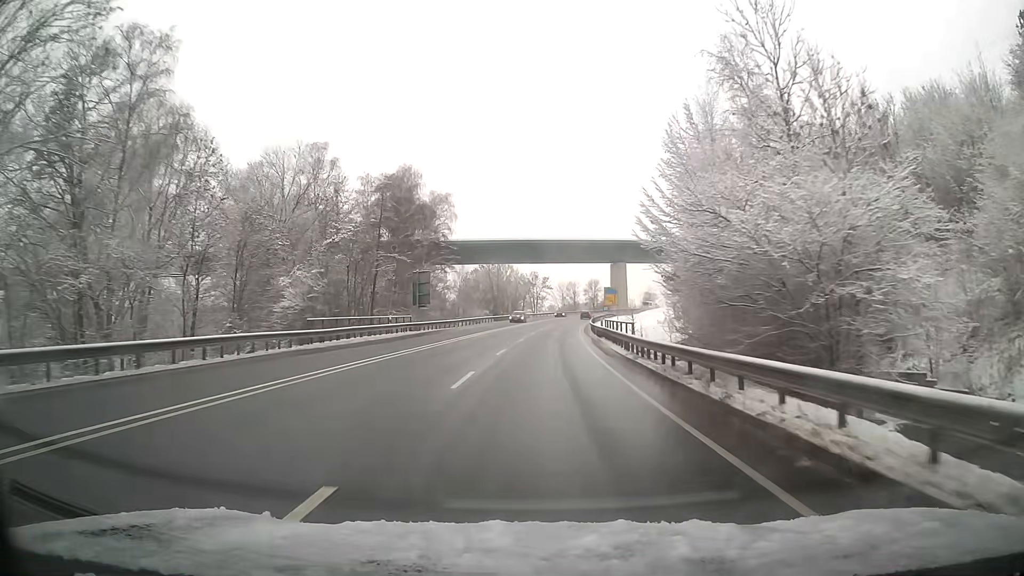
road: primary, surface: asphalt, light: Day
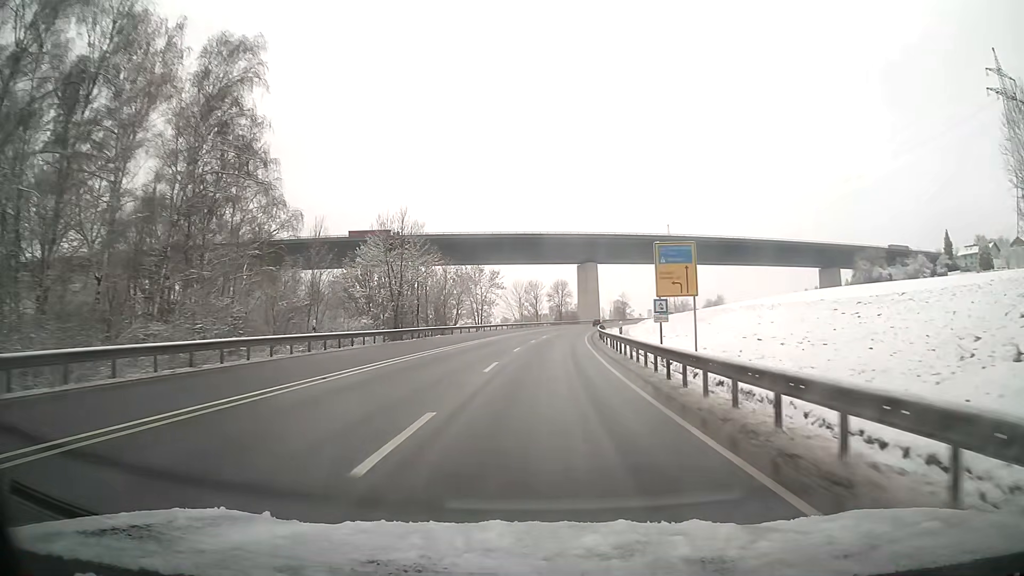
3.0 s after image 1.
(+1.7, +55.4) m; +4°
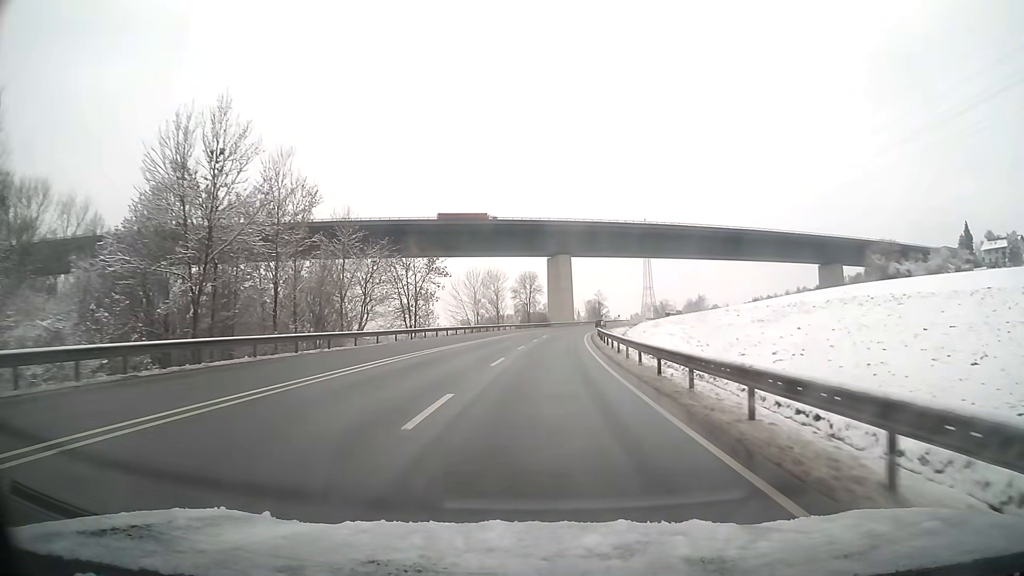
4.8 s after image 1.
(+0.8, +33.6) m; +3°
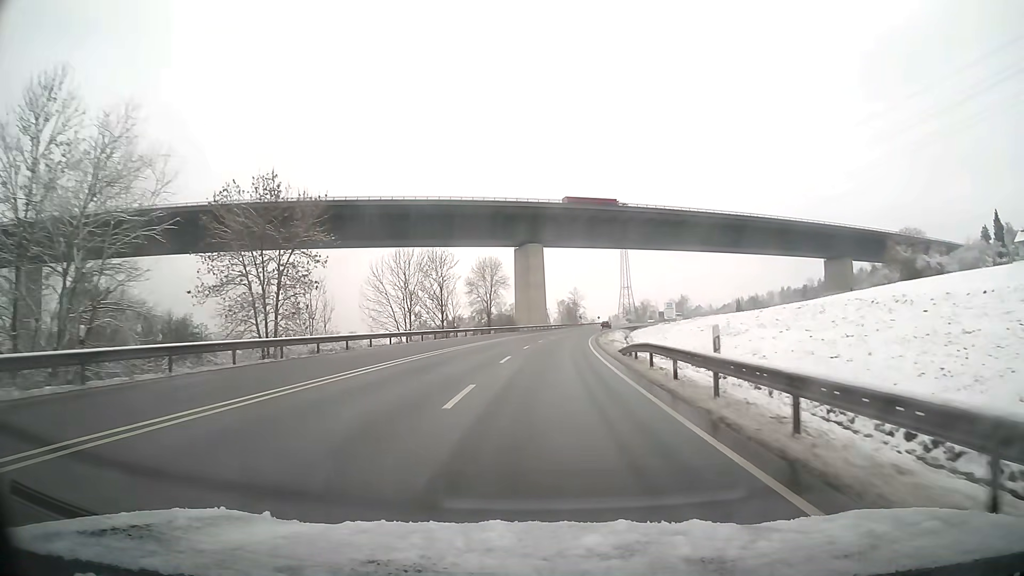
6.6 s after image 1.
(+0.8, +33.8) m; +3°
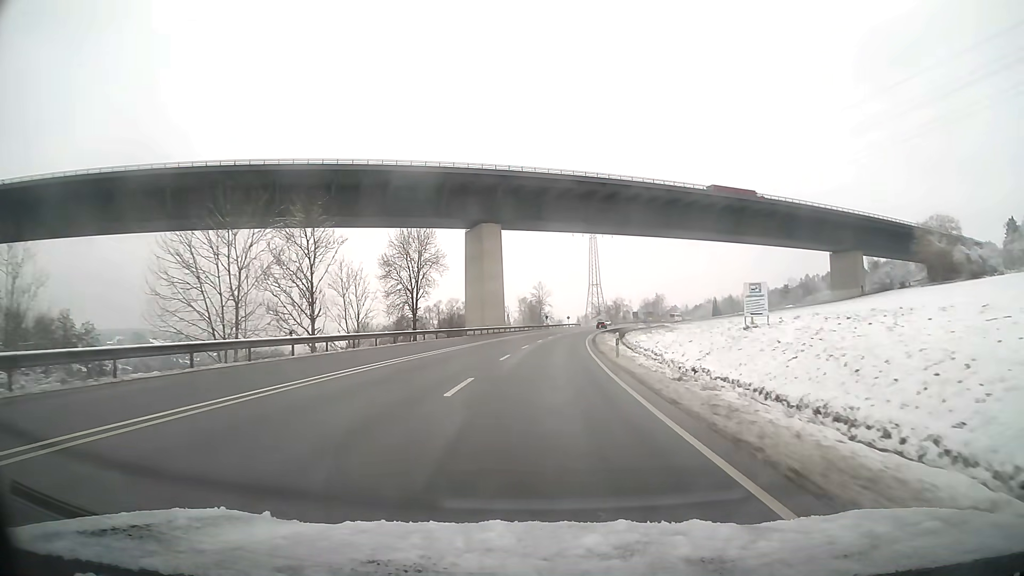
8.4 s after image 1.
(+1.0, +34.1) m; +3°
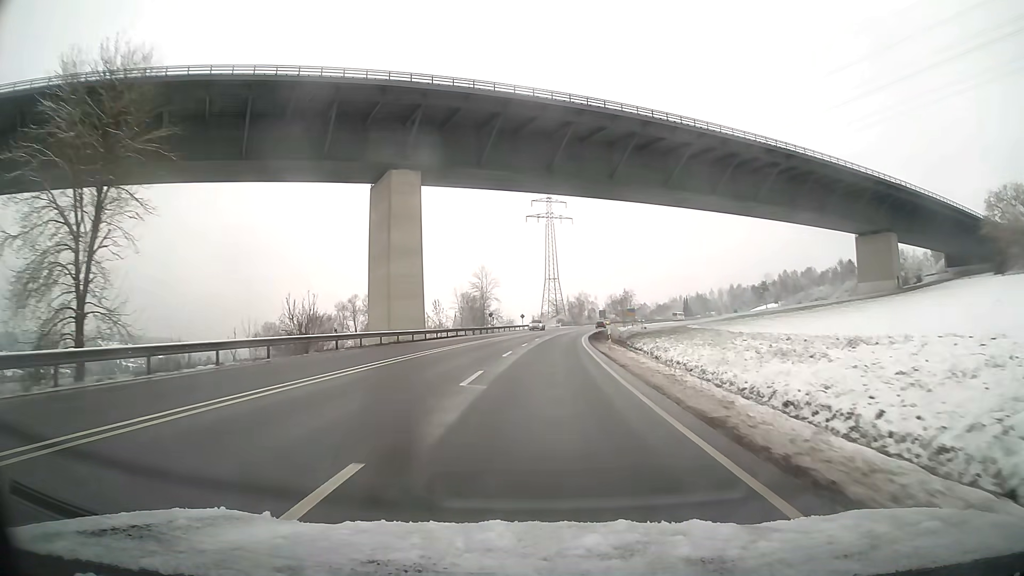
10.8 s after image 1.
(+1.7, +46.1) m; +4°
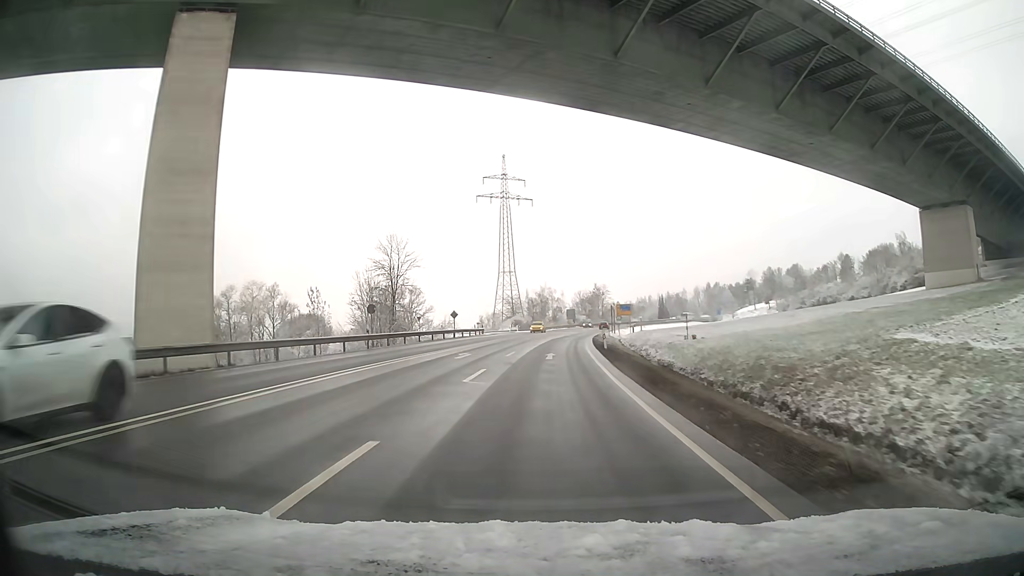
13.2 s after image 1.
(+1.5, +46.7) m; +4°
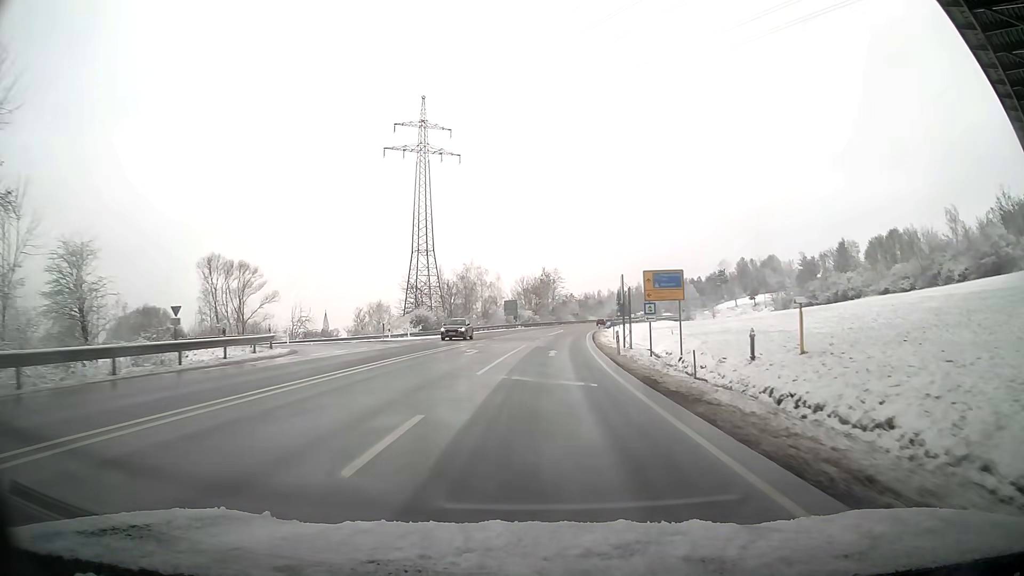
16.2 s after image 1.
(+2.5, +57.7) m; +5°
